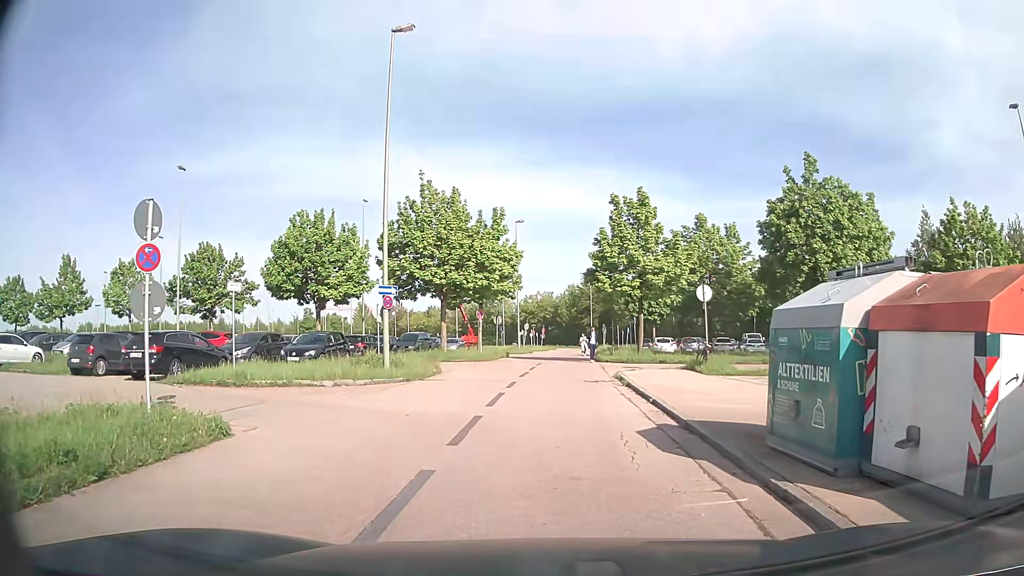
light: Day
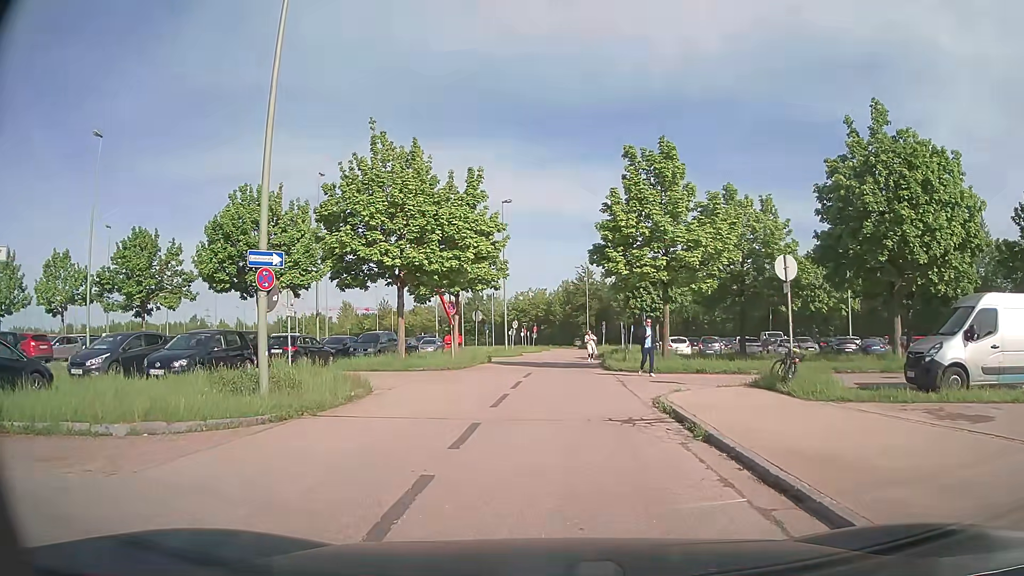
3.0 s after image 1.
(0.0, +9.3) m; +1°
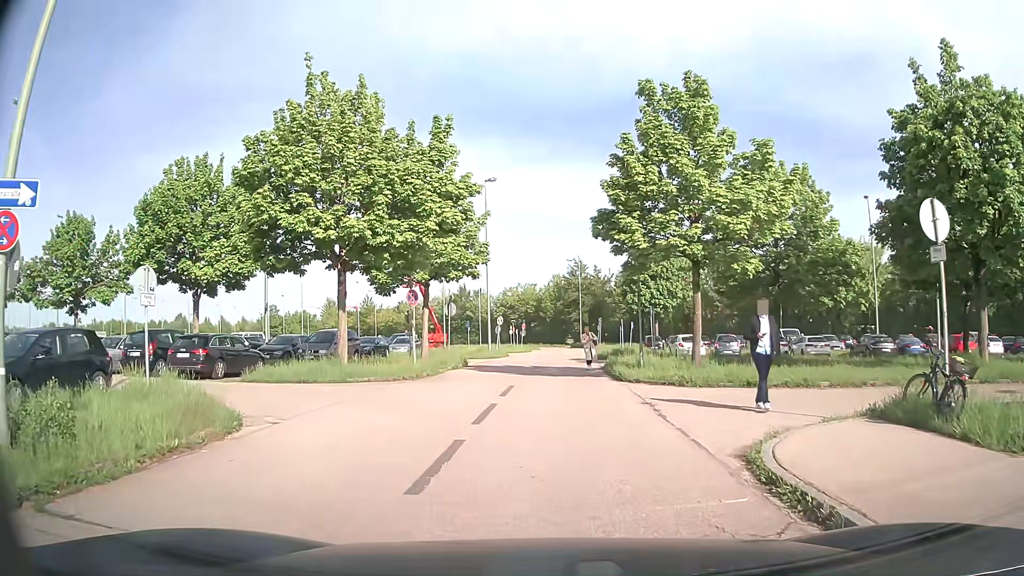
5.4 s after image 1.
(0.0, +6.9) m; +1°
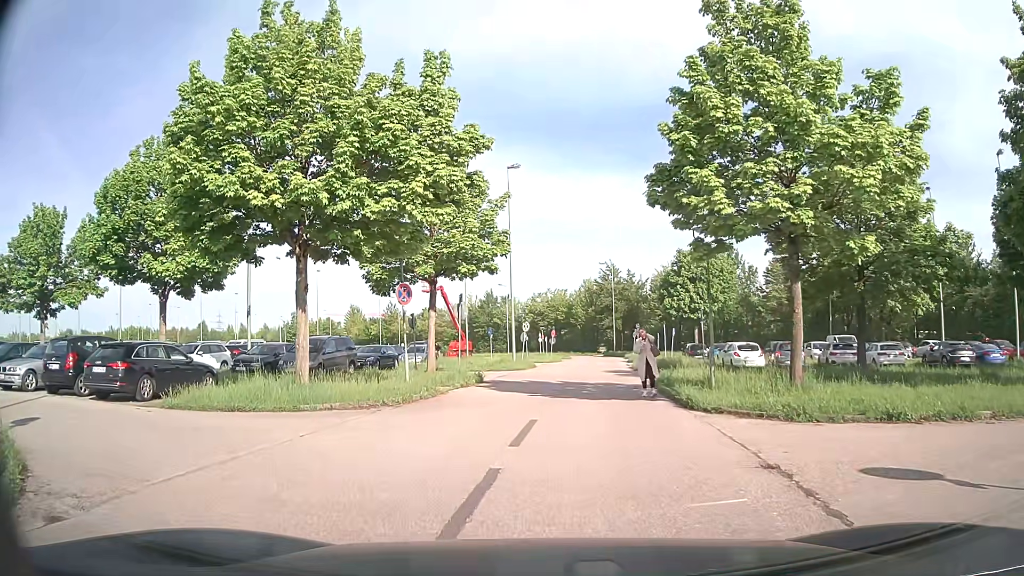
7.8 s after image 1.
(0.0, +5.9) m; -3°
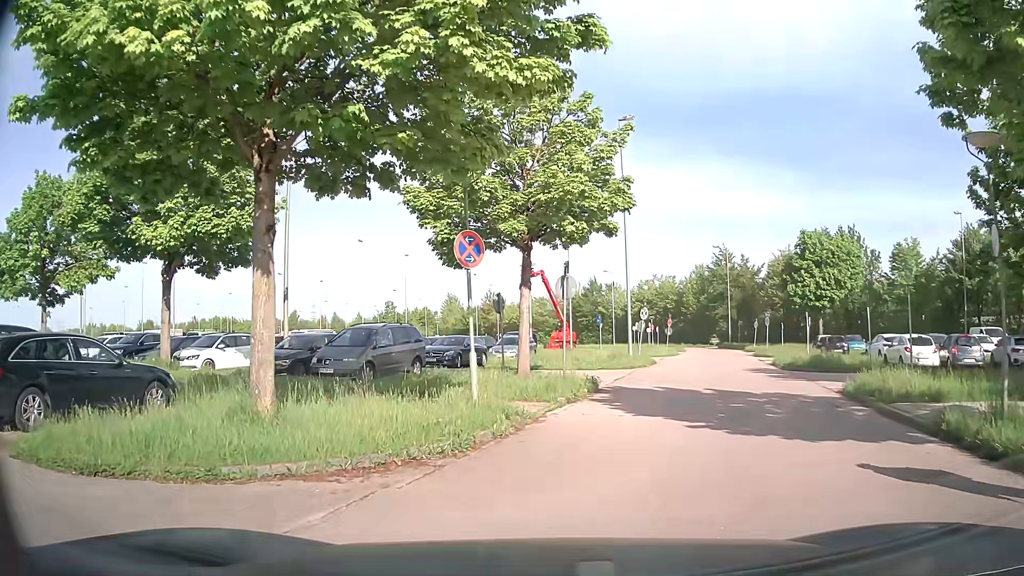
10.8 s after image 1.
(-0.6, +7.6) m; -9°
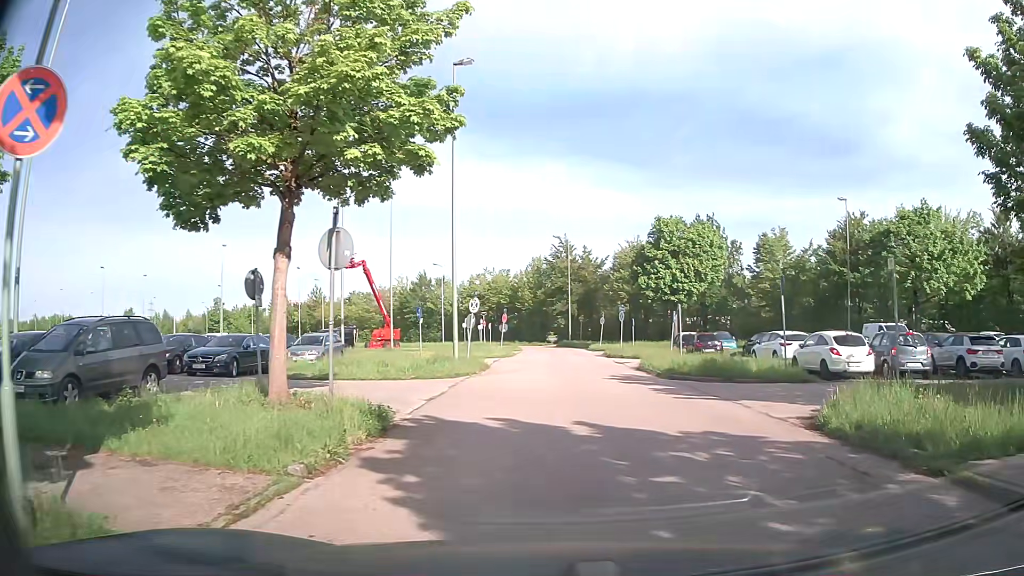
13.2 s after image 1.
(+0.7, +7.1) m; +16°
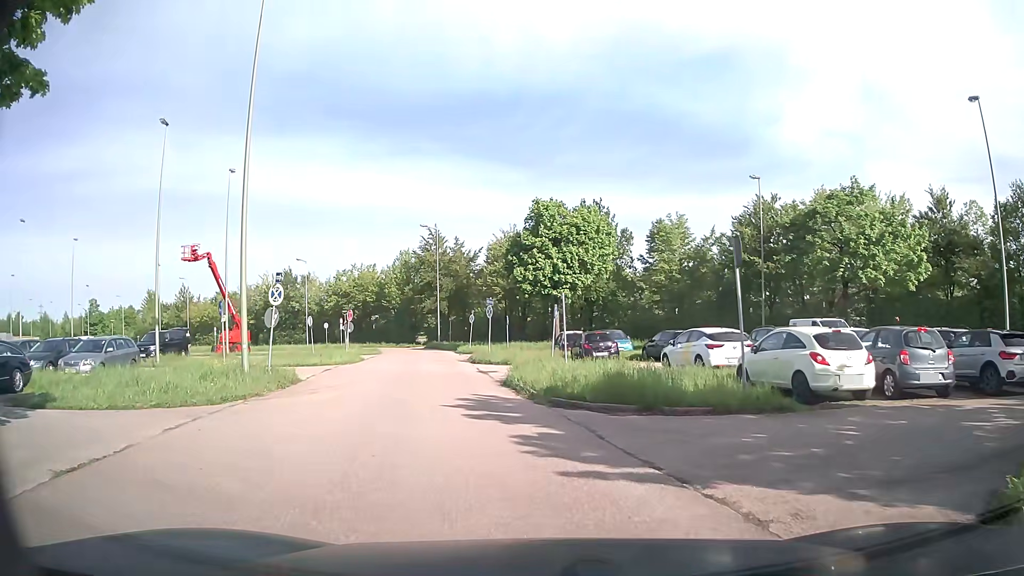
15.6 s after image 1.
(+1.0, +7.9) m; +9°
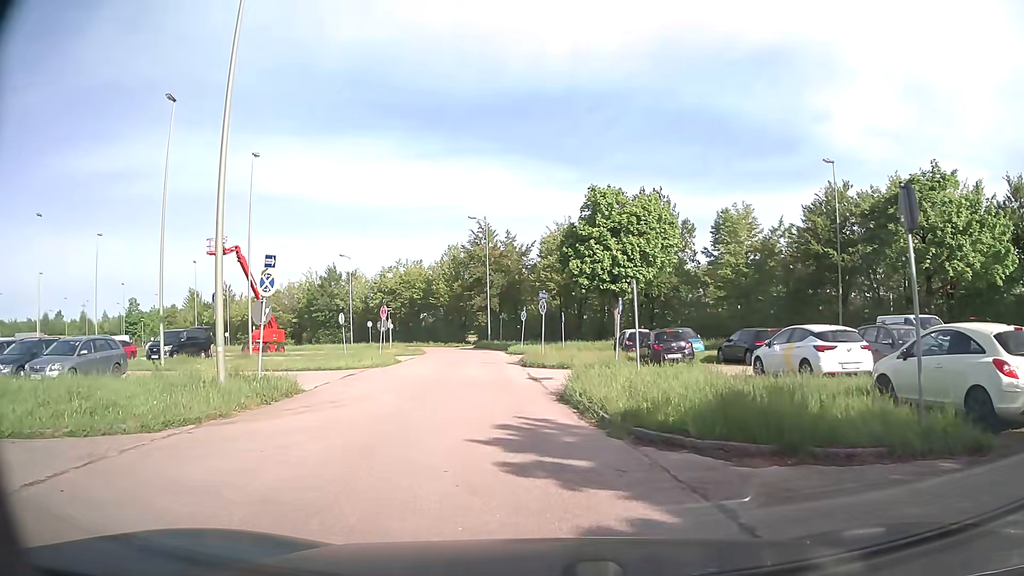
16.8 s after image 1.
(-0.1, +4.4) m; -3°
